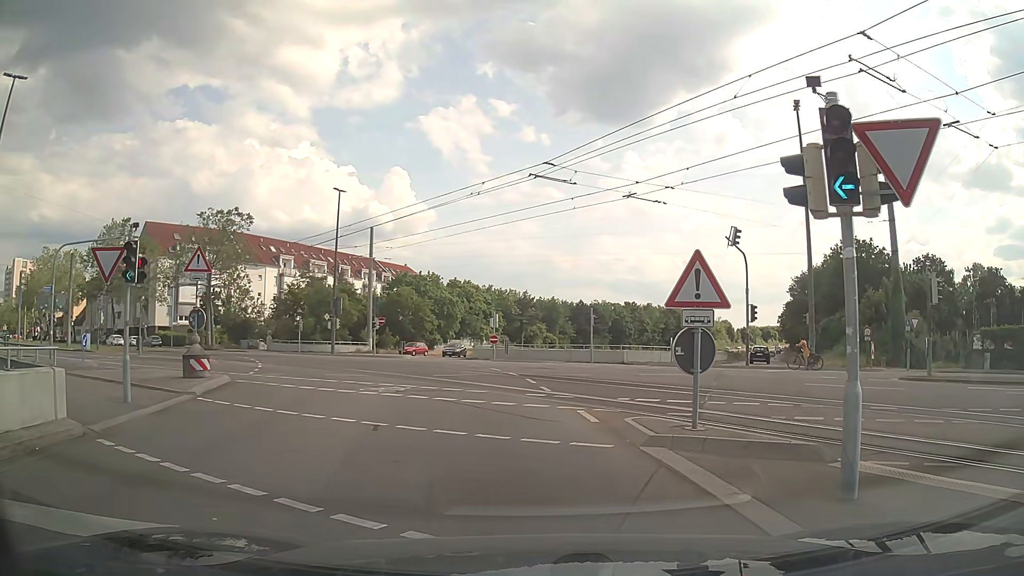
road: tertiary_link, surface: asphalt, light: Day
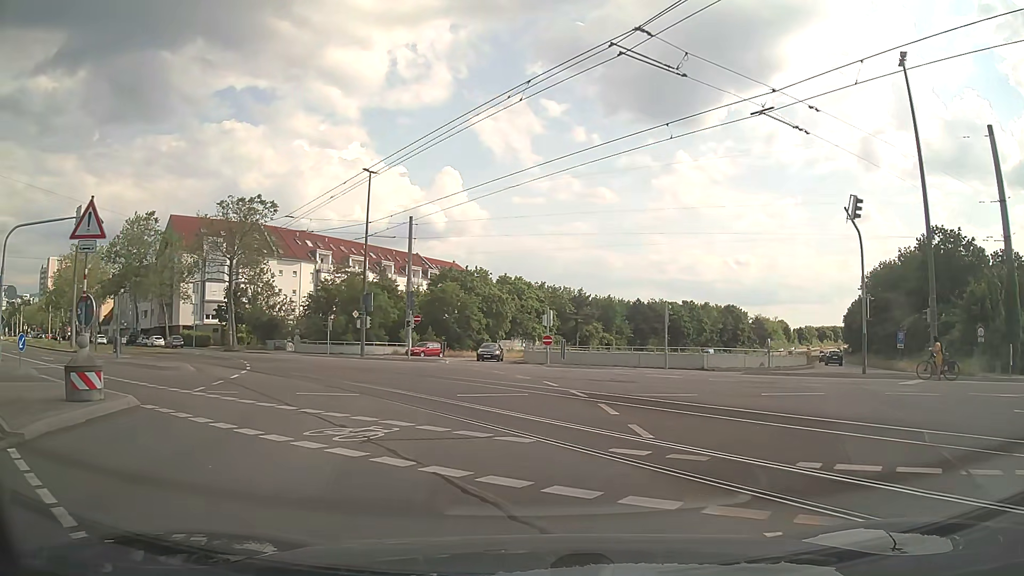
(-0.4, +7.8) m; -5°
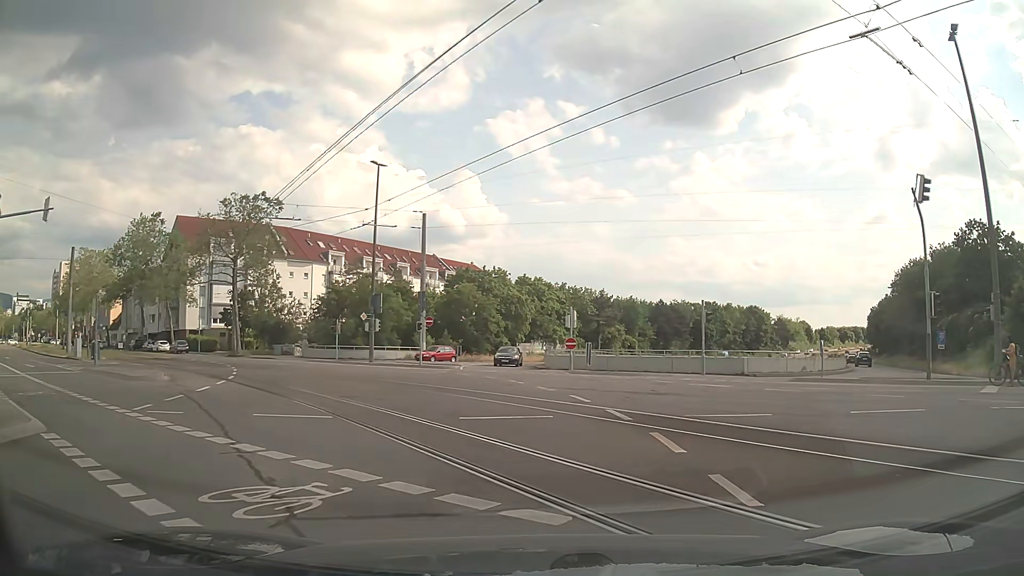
(0.0, +3.6) m; -1°
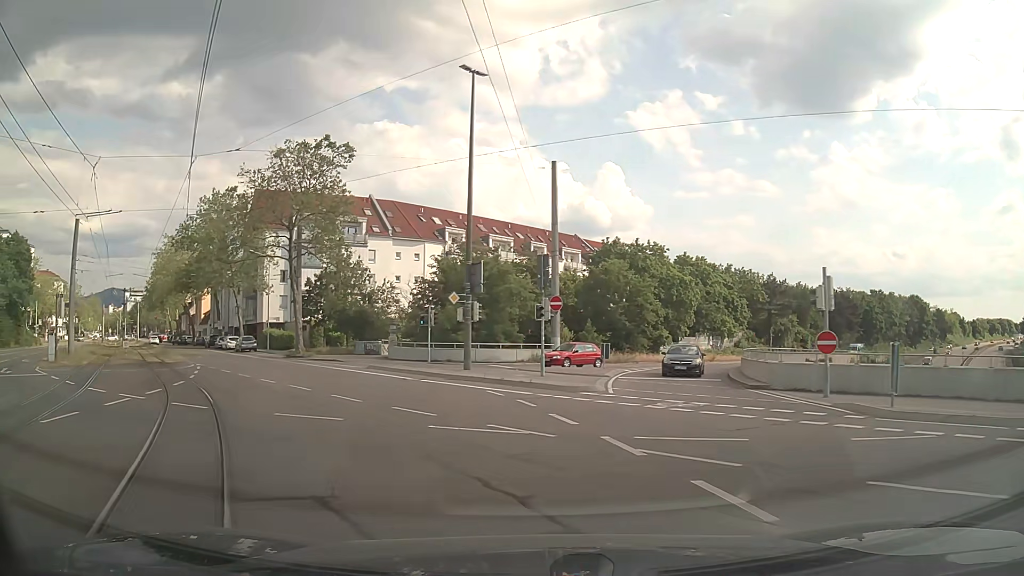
(-1.5, +17.9) m; -12°
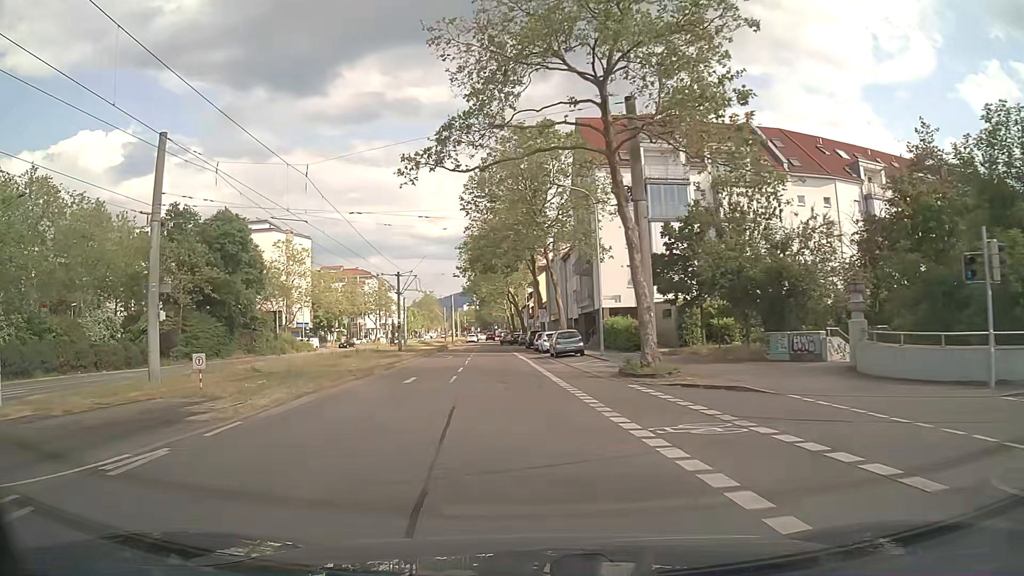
(-7.6, +25.7) m; -32°
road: tertiary
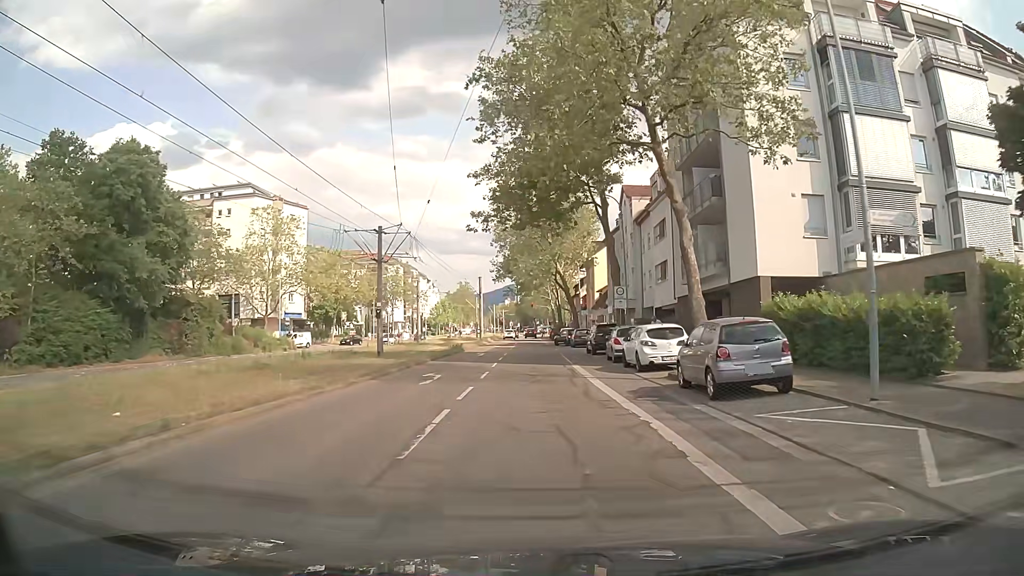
(-1.5, +24.6) m; -4°
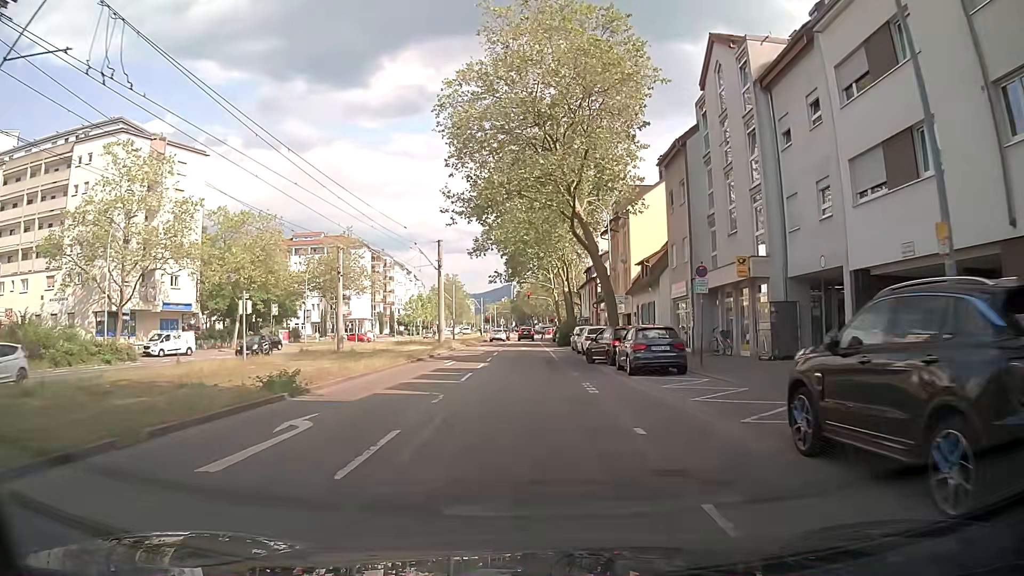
(+0.2, +31.2) m; +1°
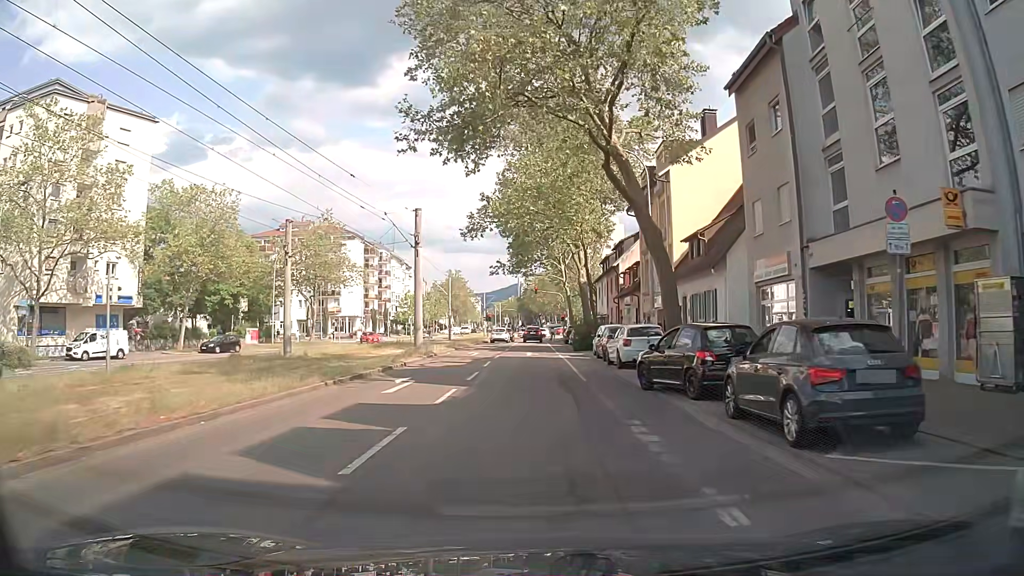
(-0.3, +11.9) m; -1°
